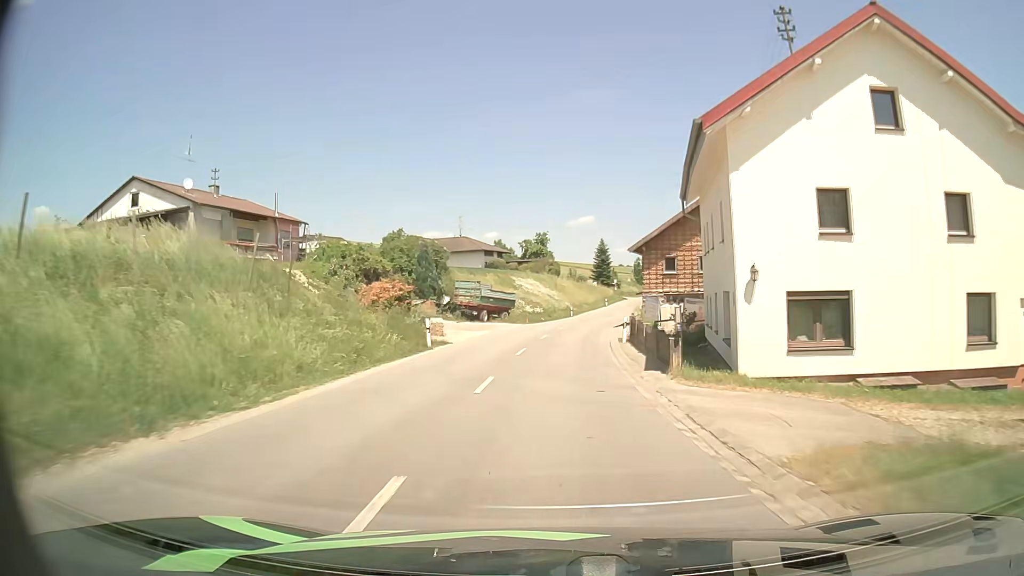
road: secondary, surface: asphalt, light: Day
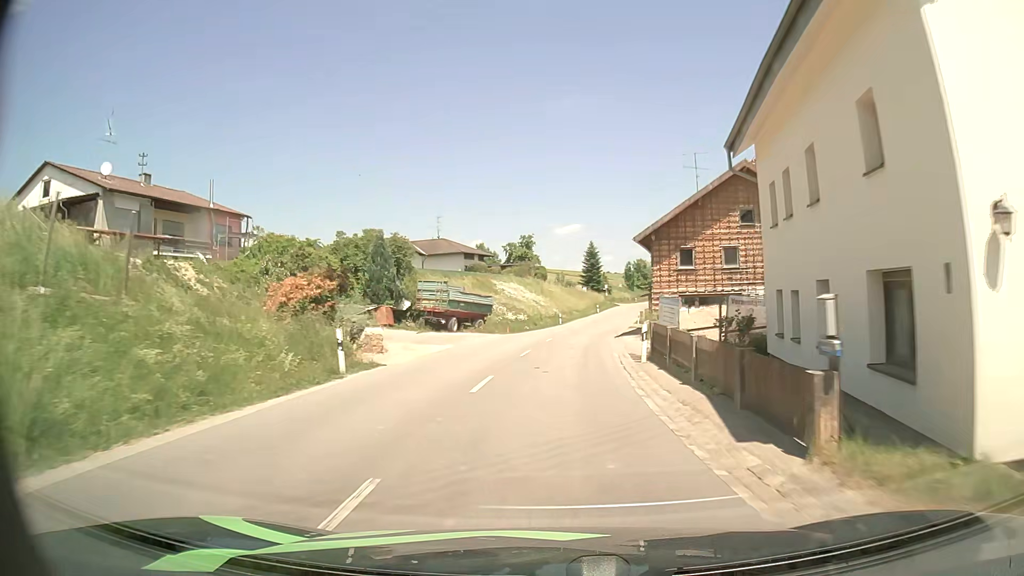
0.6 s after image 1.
(+0.2, +9.0) m; +1°
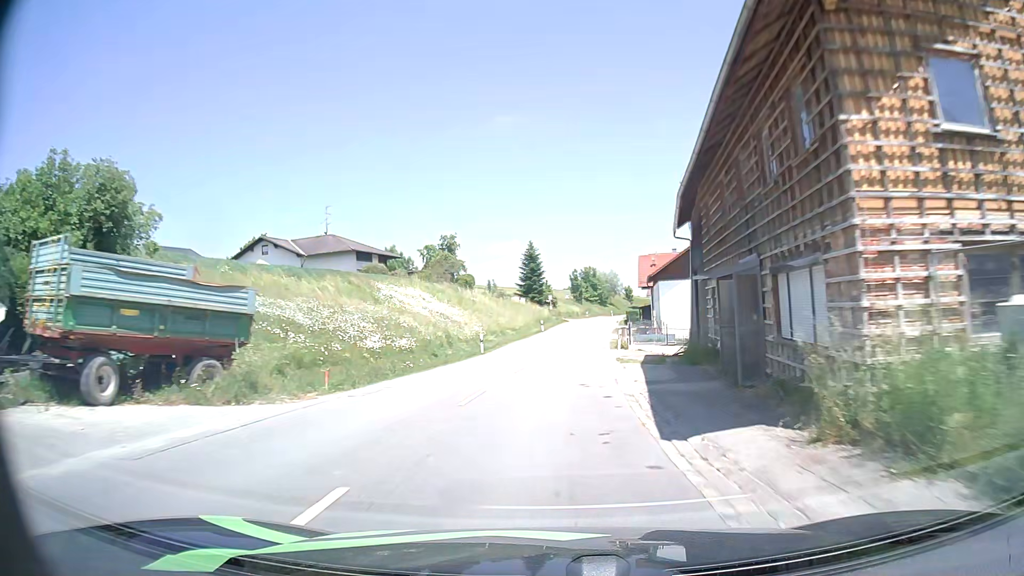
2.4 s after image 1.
(+1.3, +27.3) m; +5°
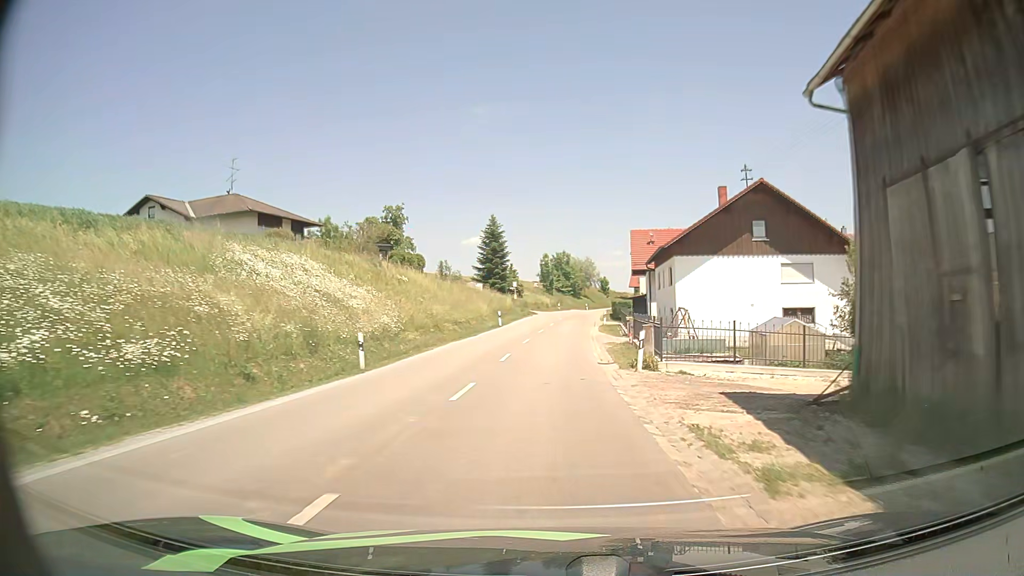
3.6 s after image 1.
(+0.5, +18.4) m; +3°
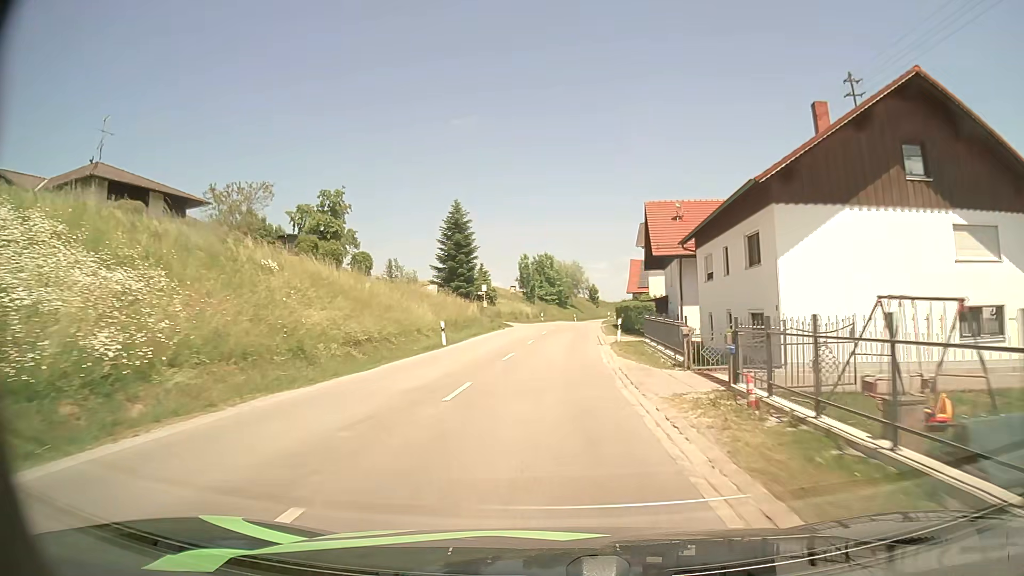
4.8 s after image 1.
(+0.2, +18.7) m; +2°
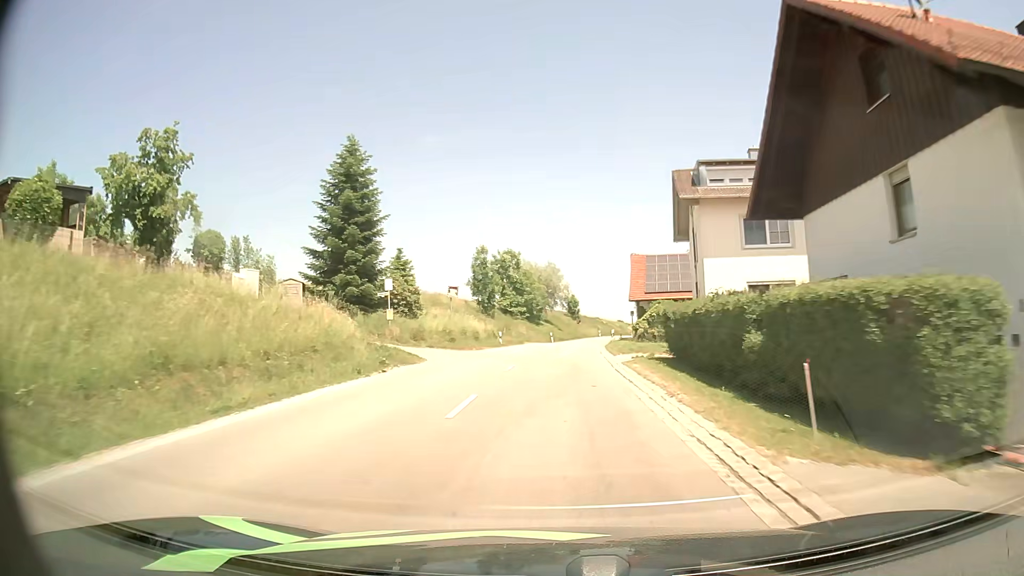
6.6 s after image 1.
(+0.5, +28.6) m; +2°
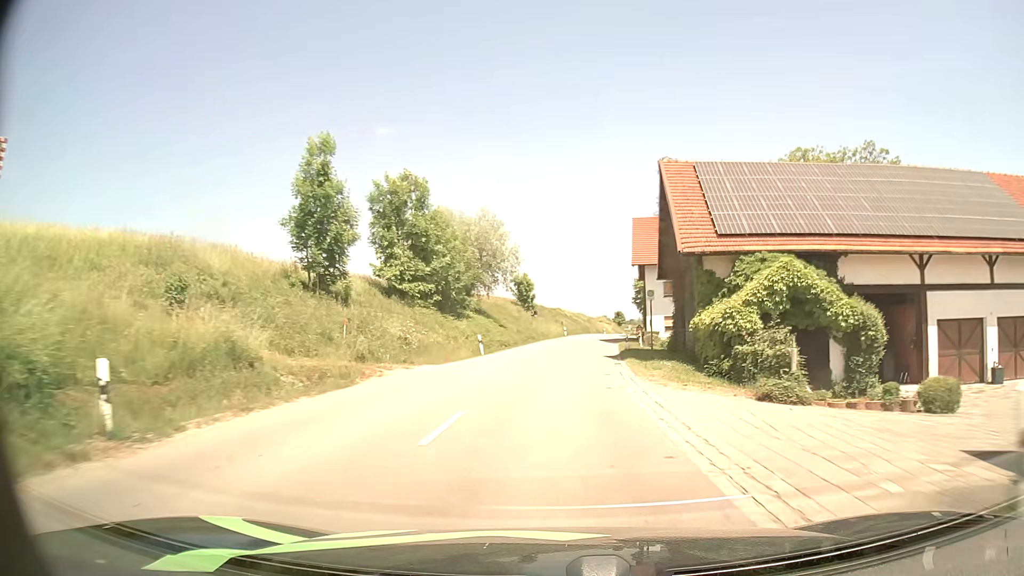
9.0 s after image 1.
(+1.0, +38.0) m; +4°
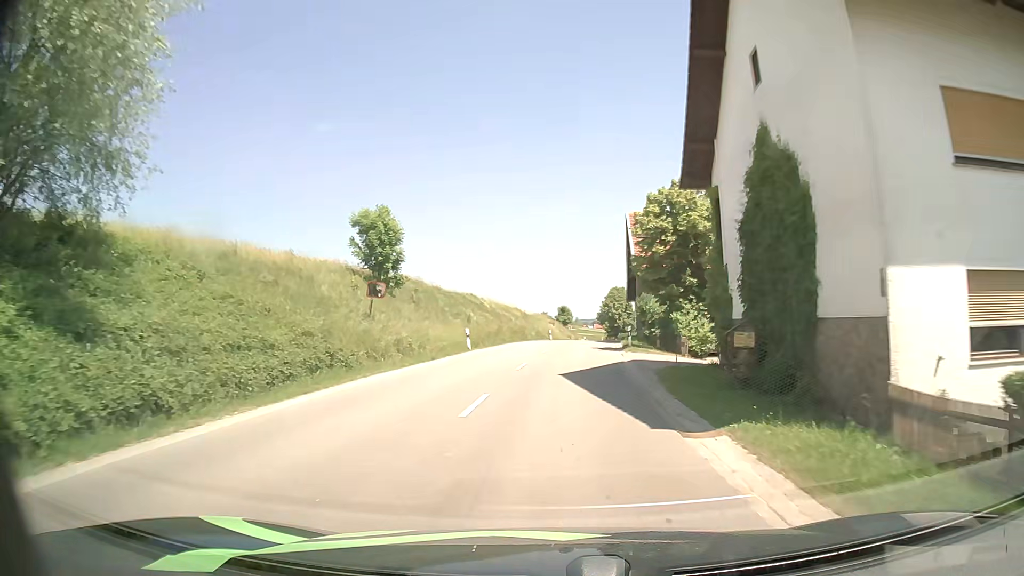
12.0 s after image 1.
(+2.1, +42.8) m; +5°
(0, +10) (0, +20) (+1, +30) (+2, +40) (+3, +50) (+4, +60) (+6, +70) (+8, +80) (+9, +89) (+10, +99) m
